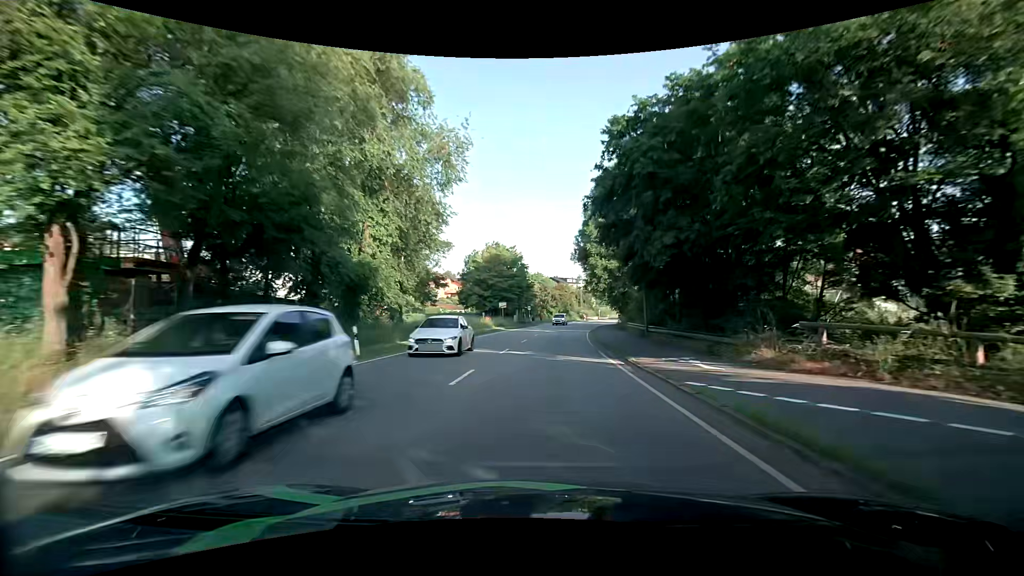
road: primary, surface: asphalt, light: Day
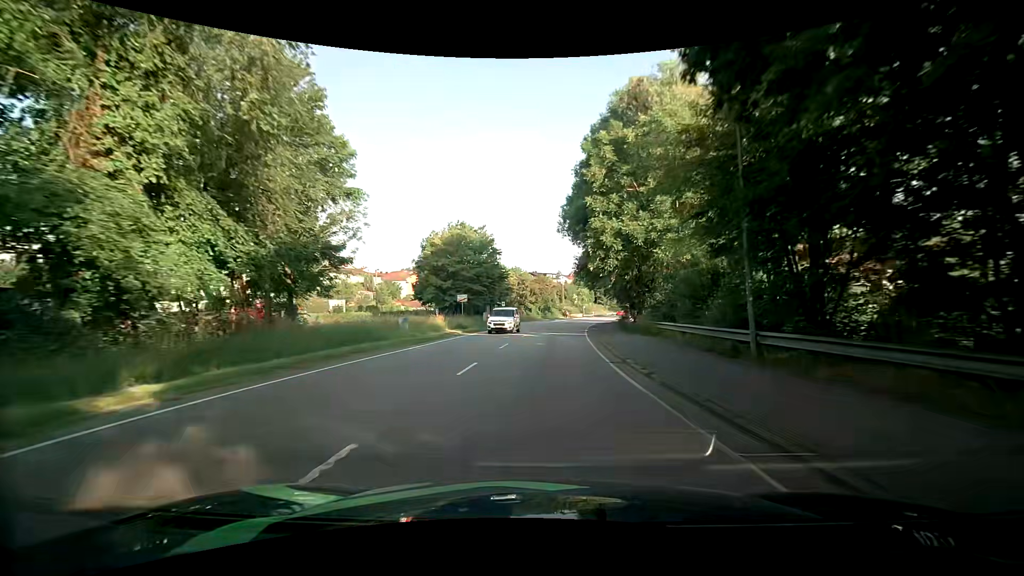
(+0.4, +16.6) m; +3°
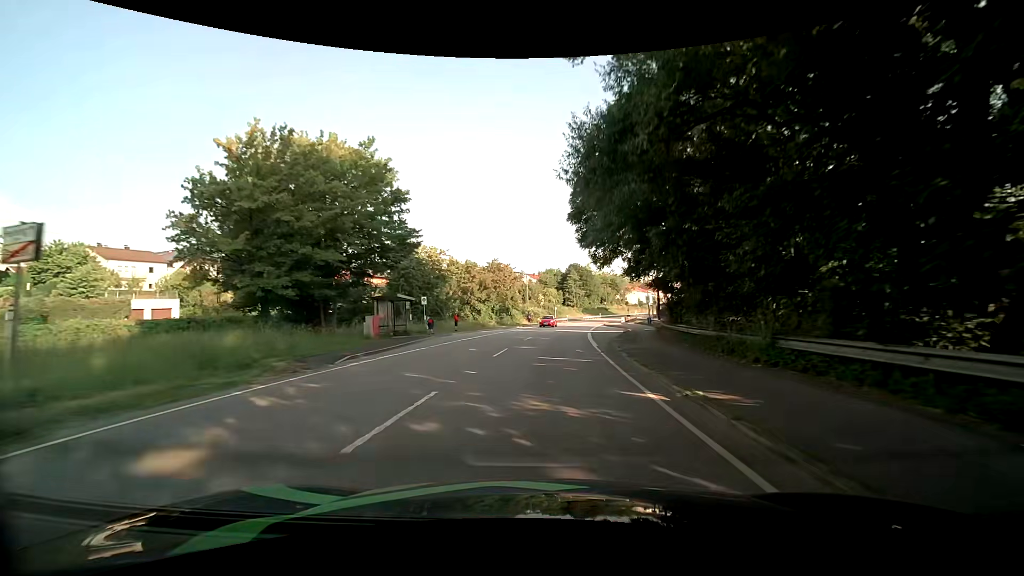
(+0.9, +33.4) m; +4°
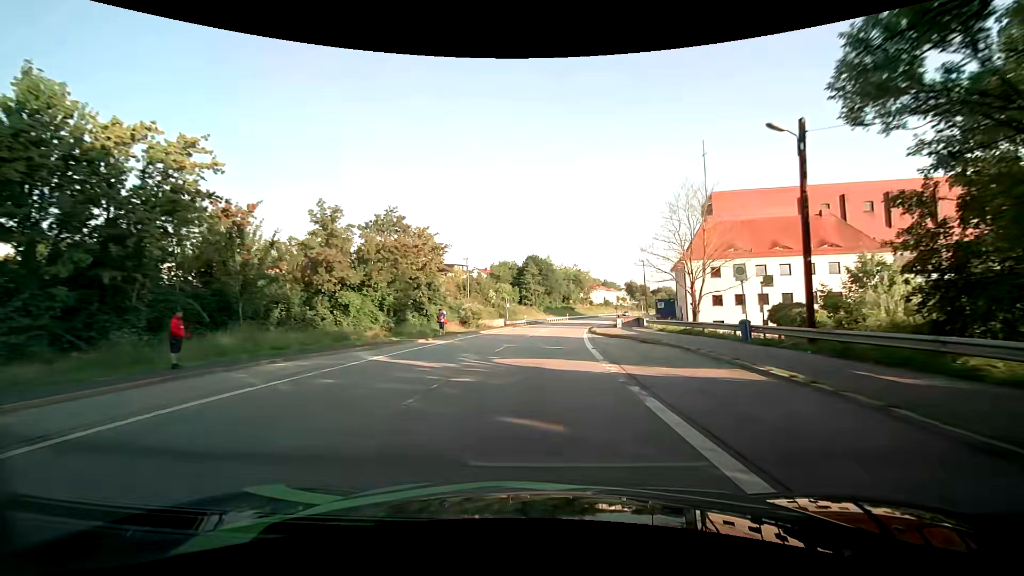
(+1.6, +33.4) m; +5°
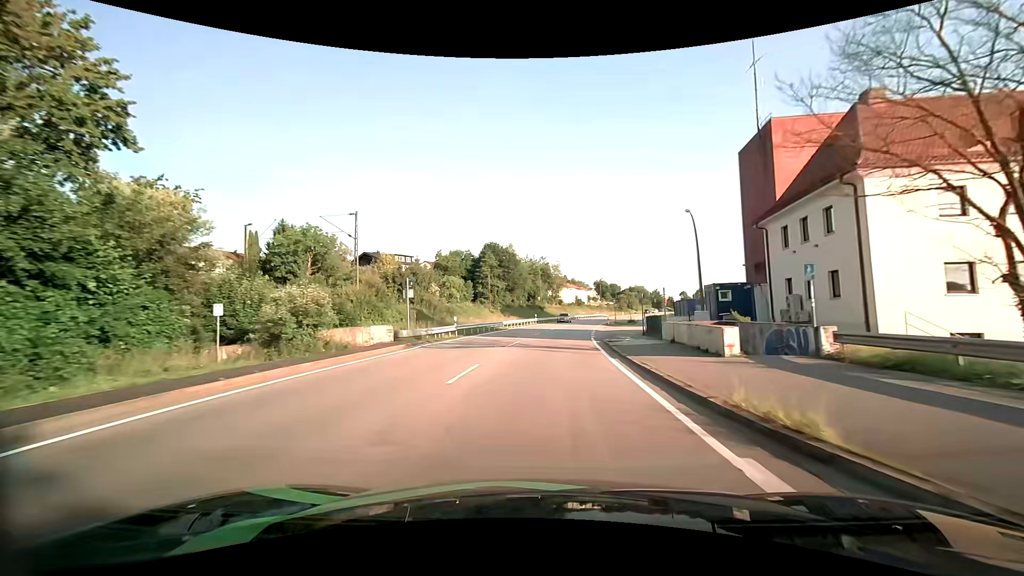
(+1.1, +33.5) m; +4°
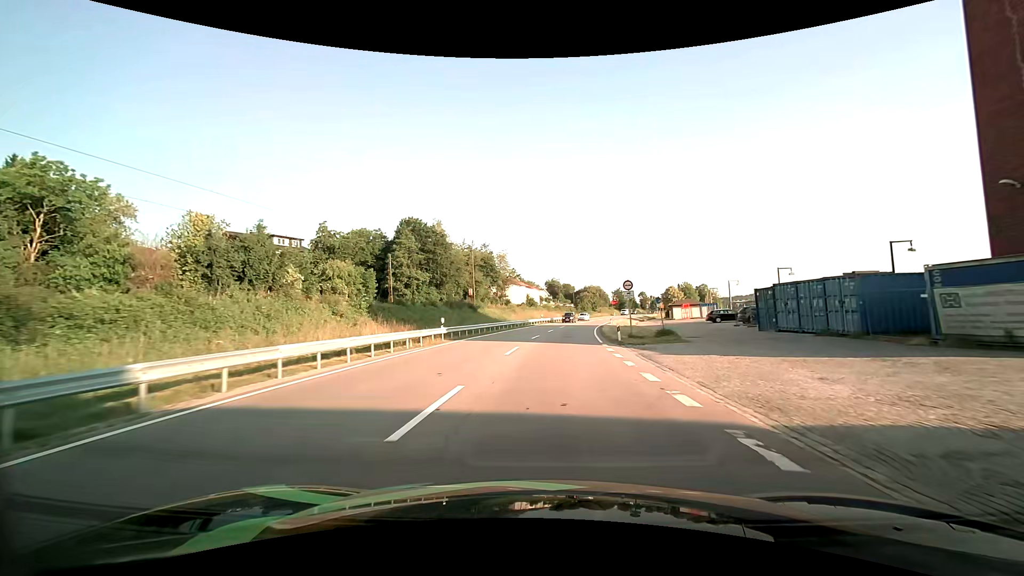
(+1.9, +40.1) m; +6°
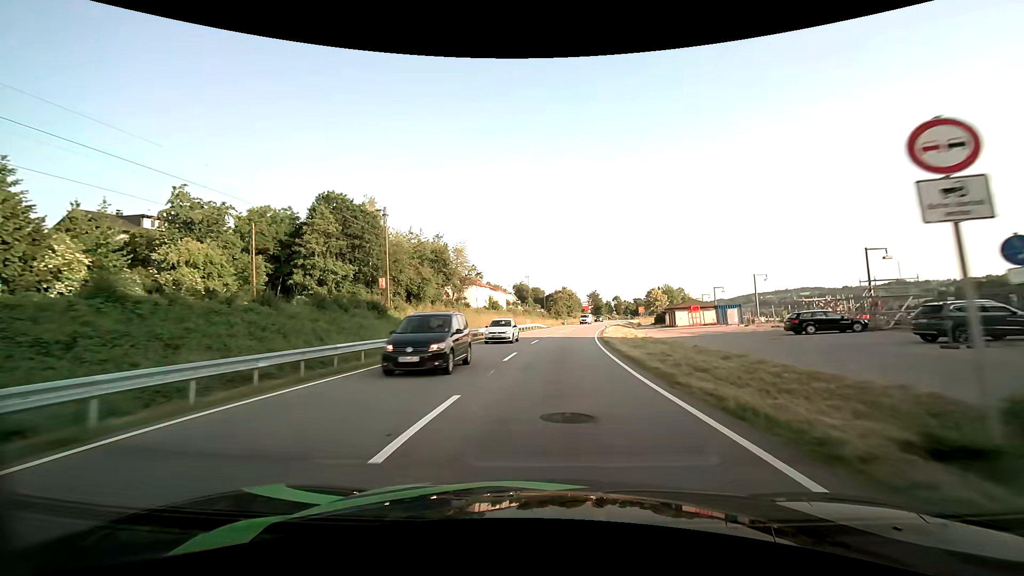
(+0.8, +24.8) m; +3°
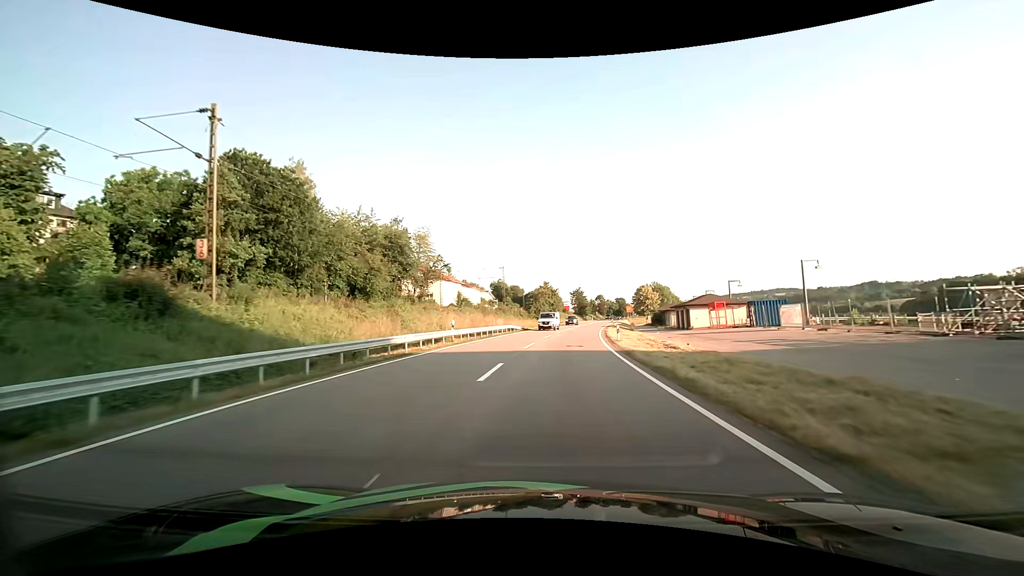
(+0.3, +18.1) m; +2°
(0, +10) (+1, +20) (+2, +30) (+3, +40) (+4, +50) (+6, +60) (+7, +70) (+9, +79) (+11, +89) (+13, +99) m
